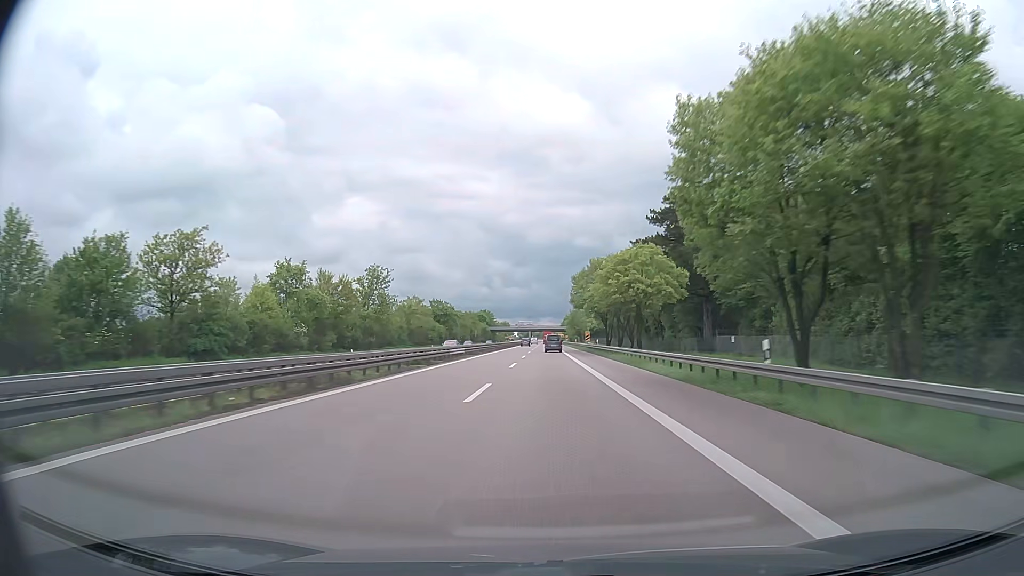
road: trunk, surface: asphalt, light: Day
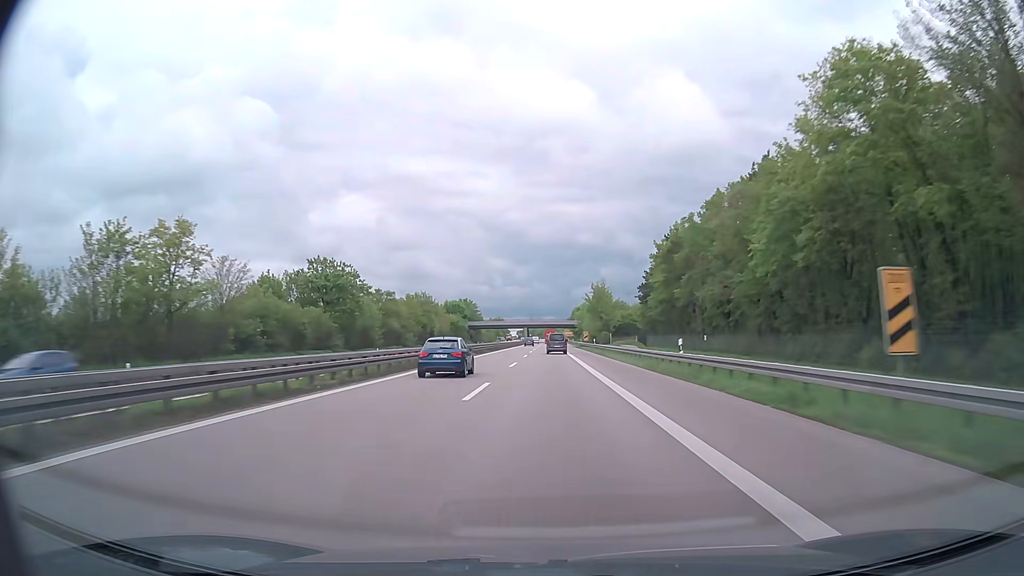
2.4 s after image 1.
(0.0, +89.8) m; 0°
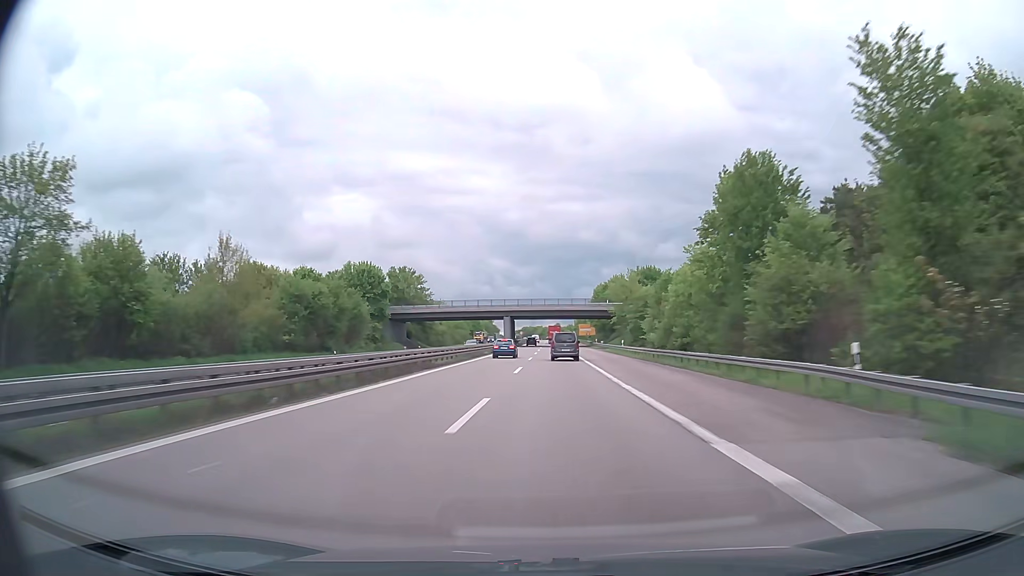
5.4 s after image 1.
(-0.4, +112.8) m; 0°
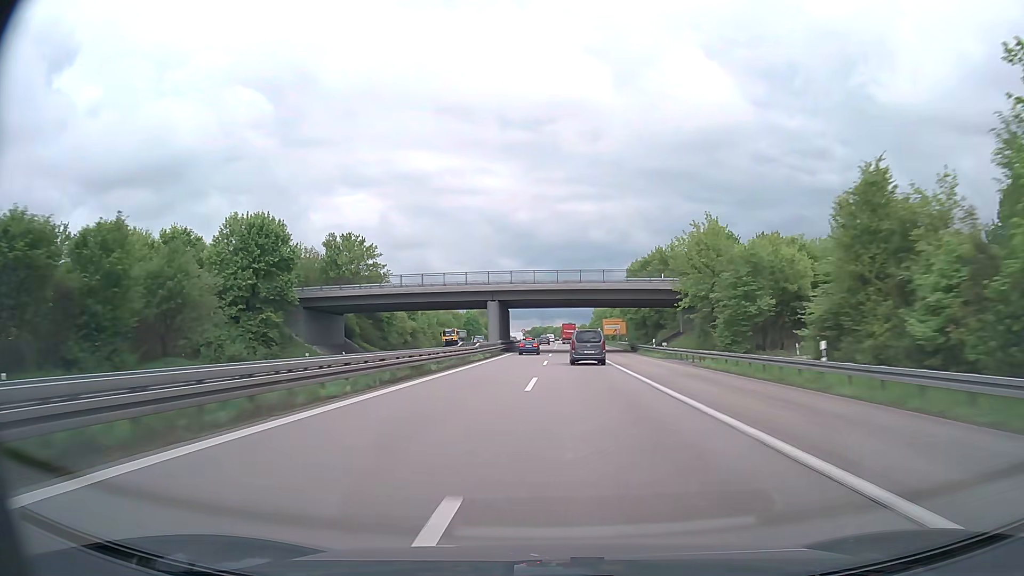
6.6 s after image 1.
(-0.4, +46.1) m; -1°
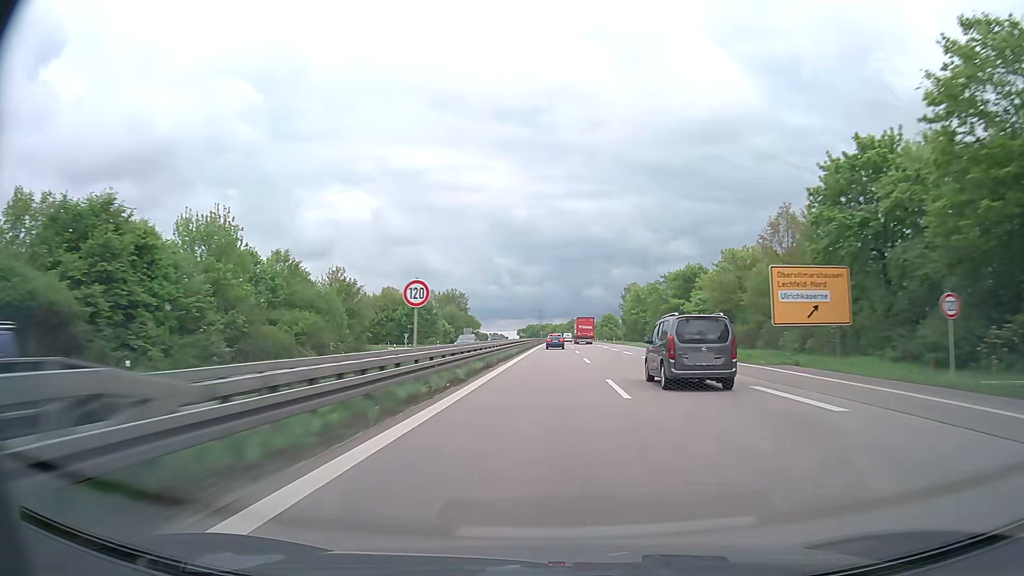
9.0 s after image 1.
(-0.8, +93.1) m; 0°
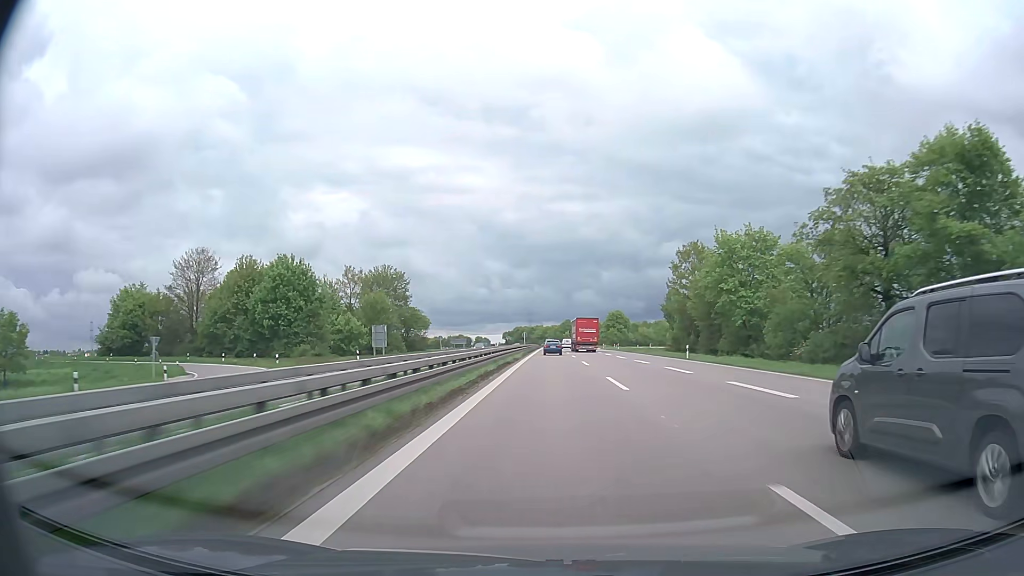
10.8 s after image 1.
(+1.1, +68.0) m; +1°
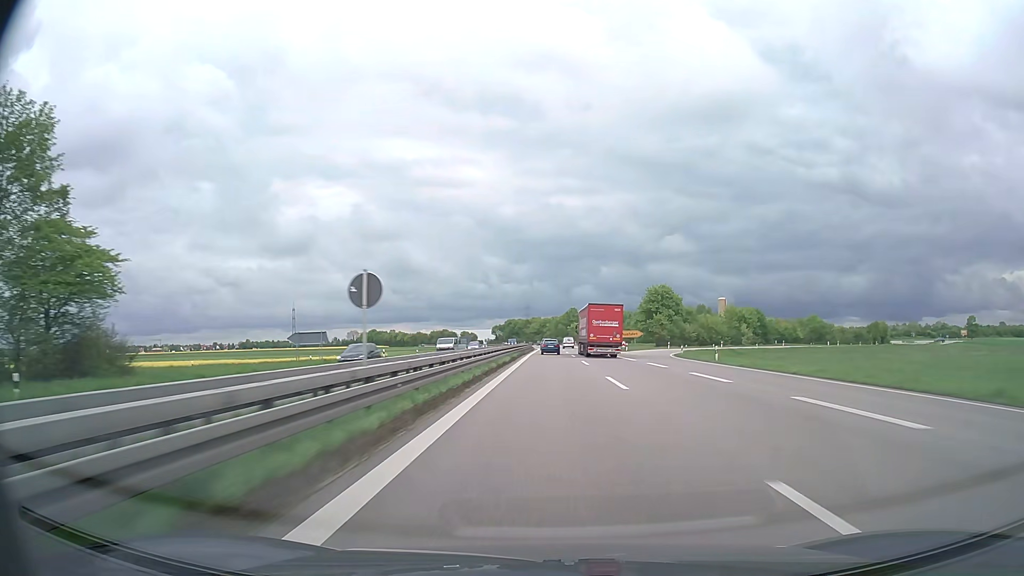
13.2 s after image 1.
(+0.3, +89.7) m; 0°
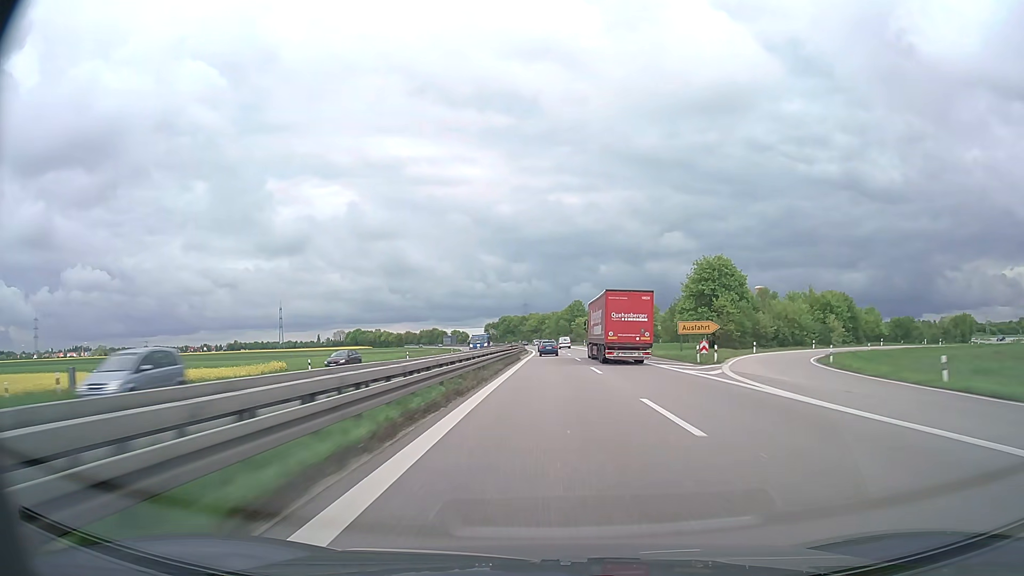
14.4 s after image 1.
(0.0, +44.7) m; 0°
(0, +10) (0, +20) (0, +30) (0, +40) (0, +50) (0, +60) (0, +70) (0, +80) (0, +90) (-1, +100) m
